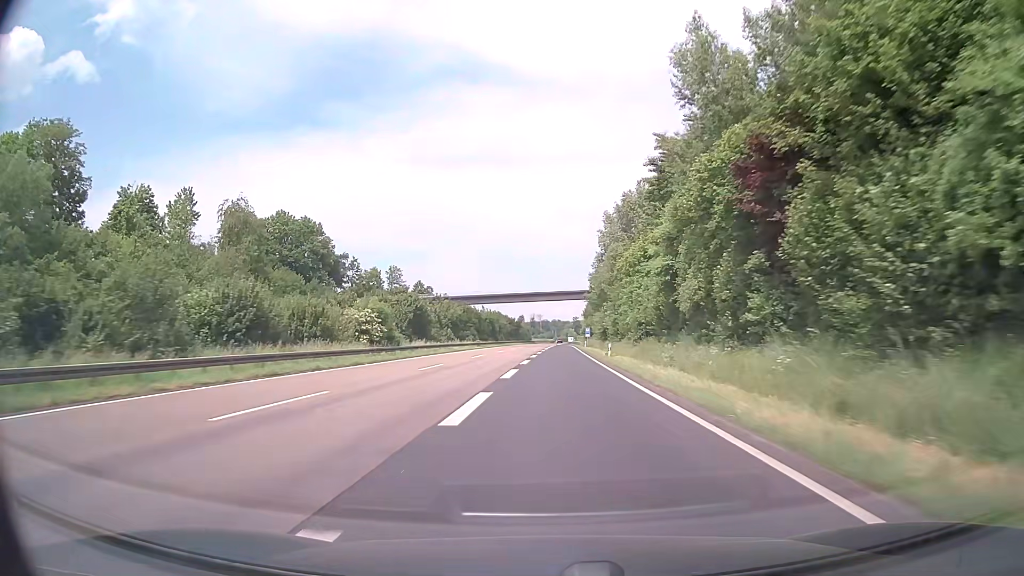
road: motorway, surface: asphalt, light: Day
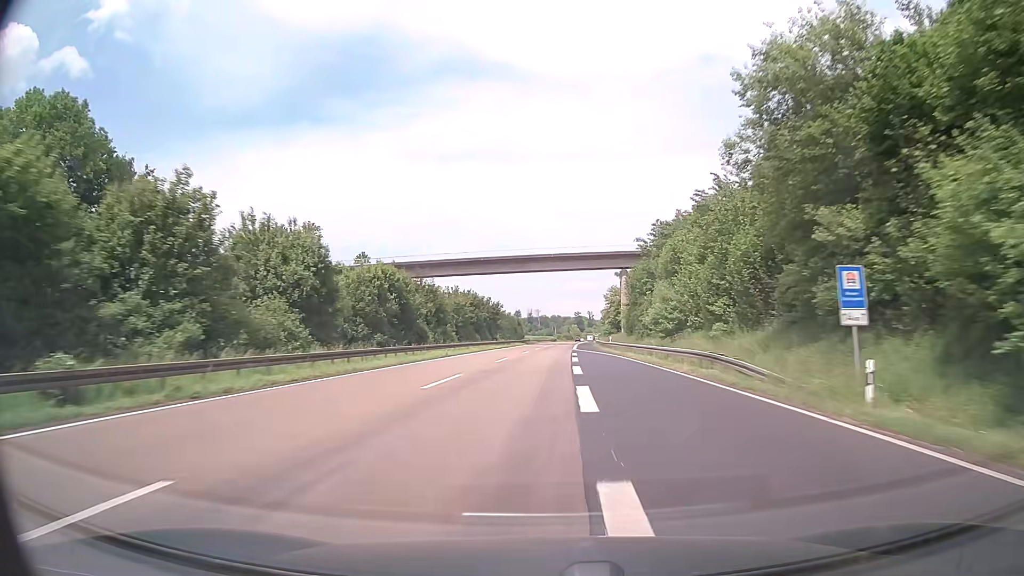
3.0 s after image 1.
(-0.3, +82.4) m; 0°
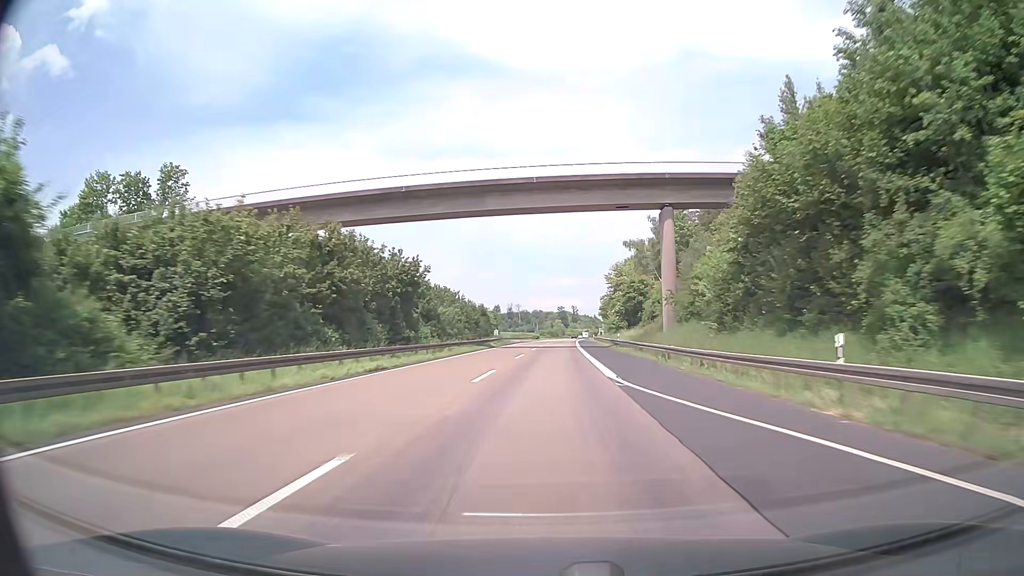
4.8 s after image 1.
(+0.6, +51.9) m; +1°
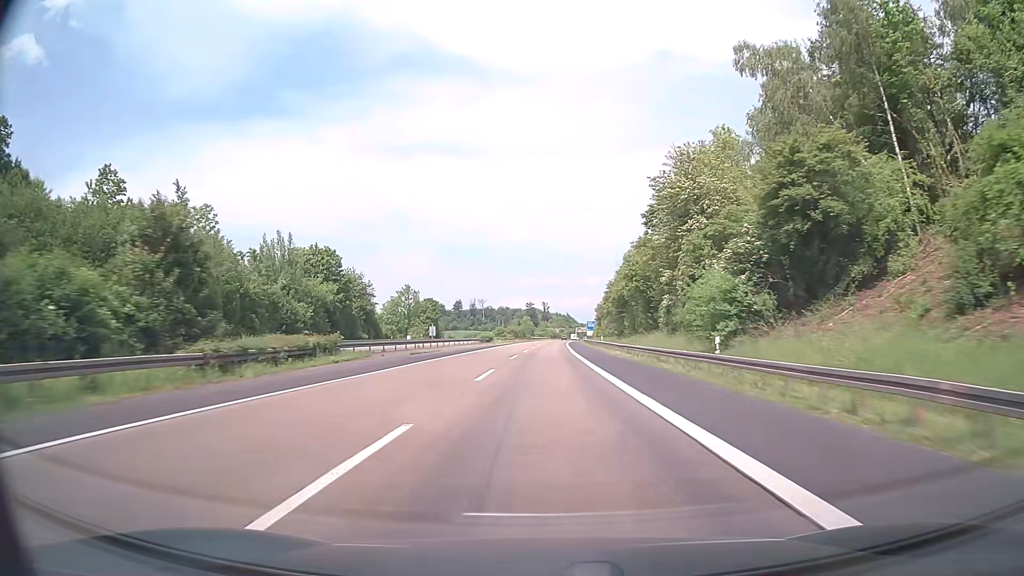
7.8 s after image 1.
(+2.1, +86.2) m; +3°
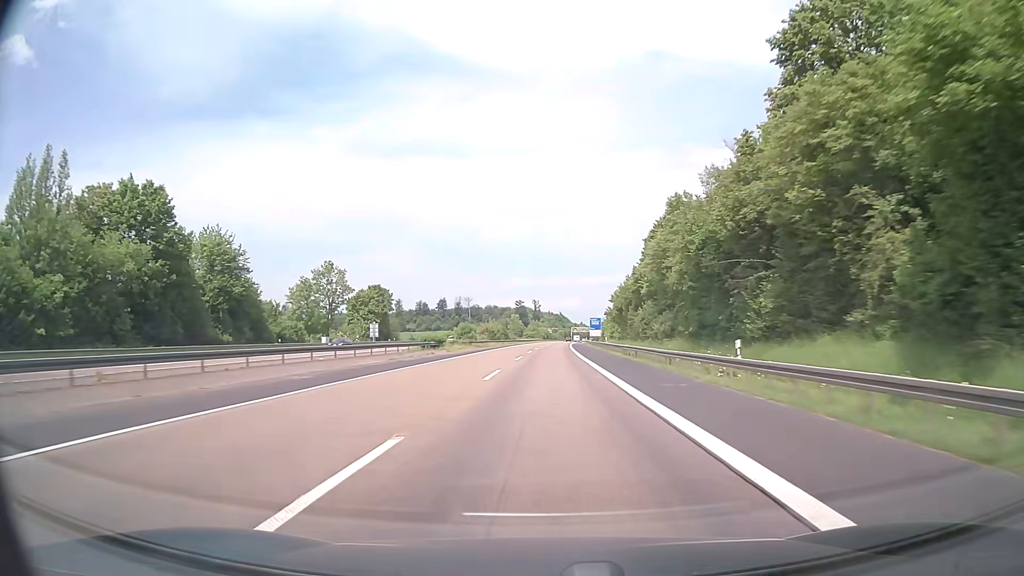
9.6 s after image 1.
(+0.4, +52.6) m; +1°
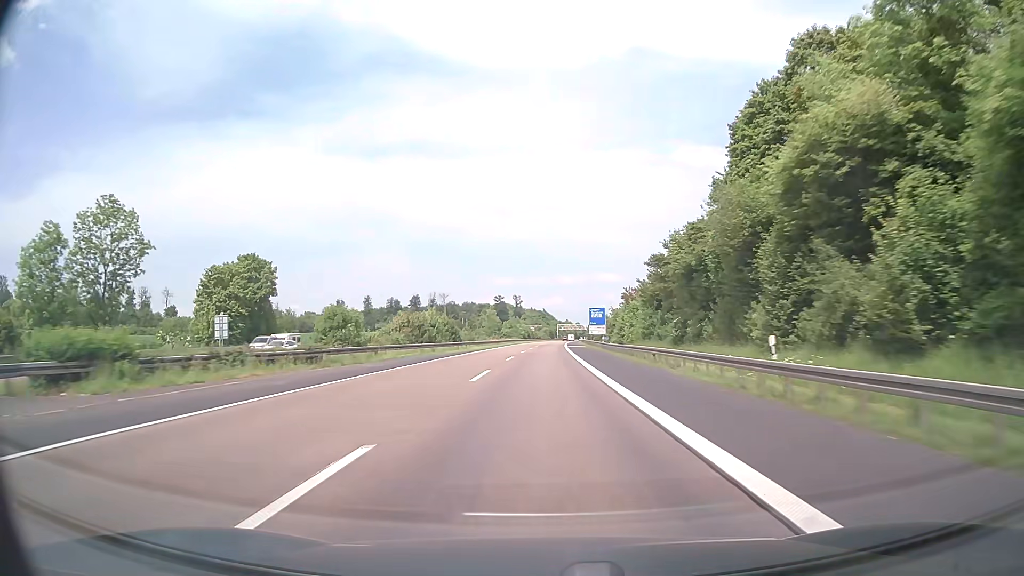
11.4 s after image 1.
(+0.7, +54.5) m; +1°
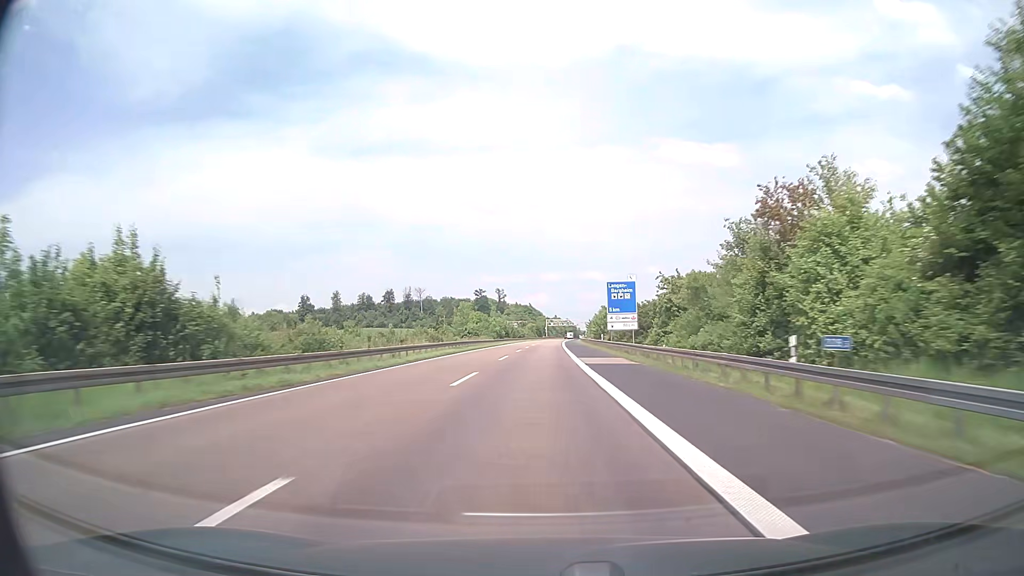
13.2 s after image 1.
(+0.7, +55.6) m; +1°
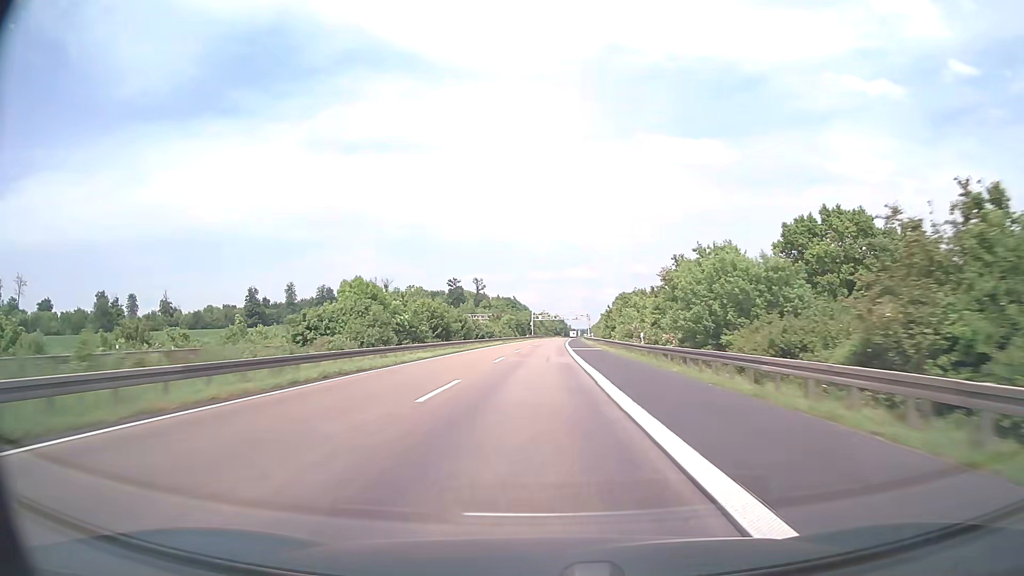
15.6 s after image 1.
(+0.7, +75.1) m; +1°
